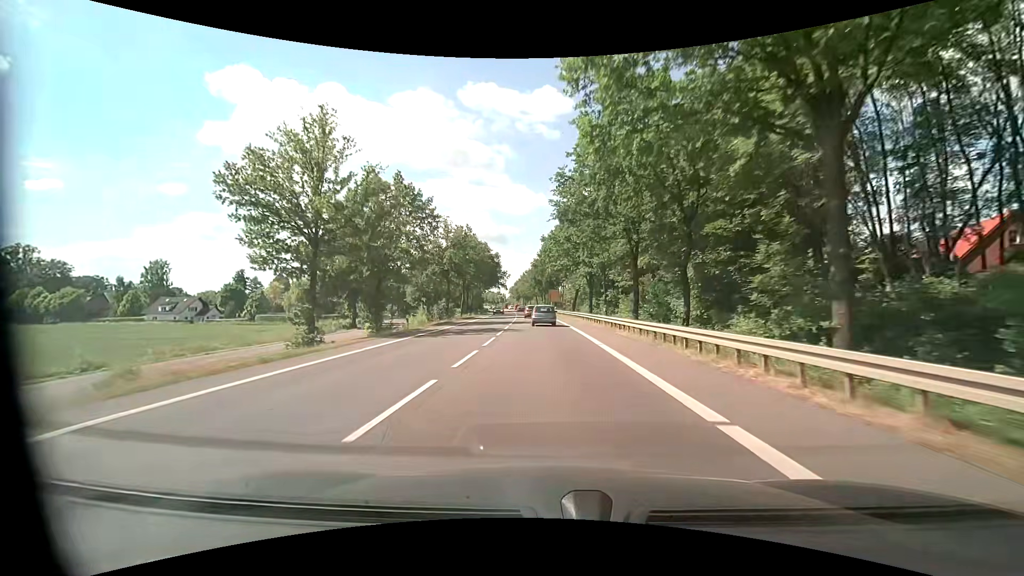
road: primary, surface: asphalt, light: Day
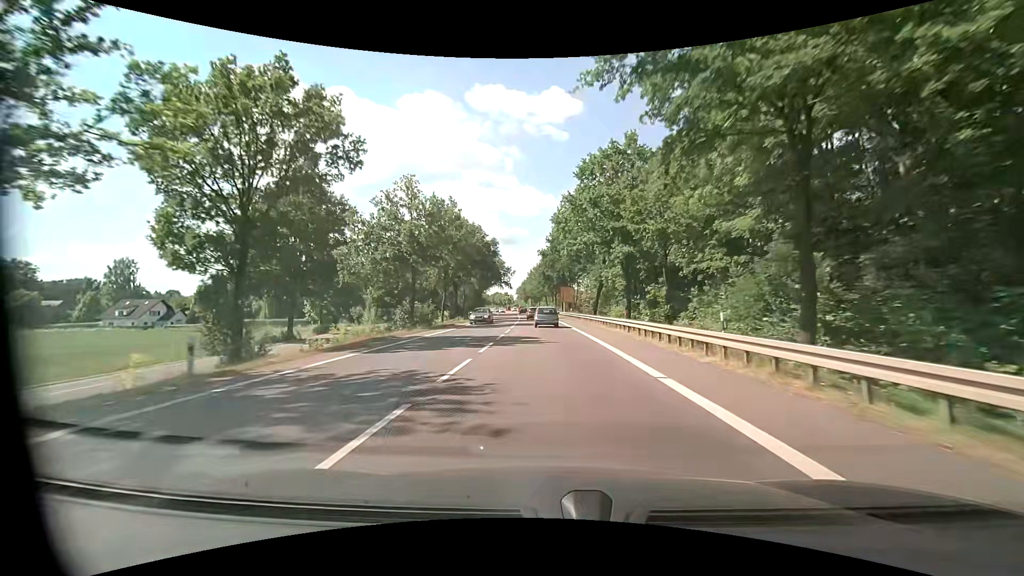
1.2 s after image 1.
(-0.3, +20.2) m; -1°
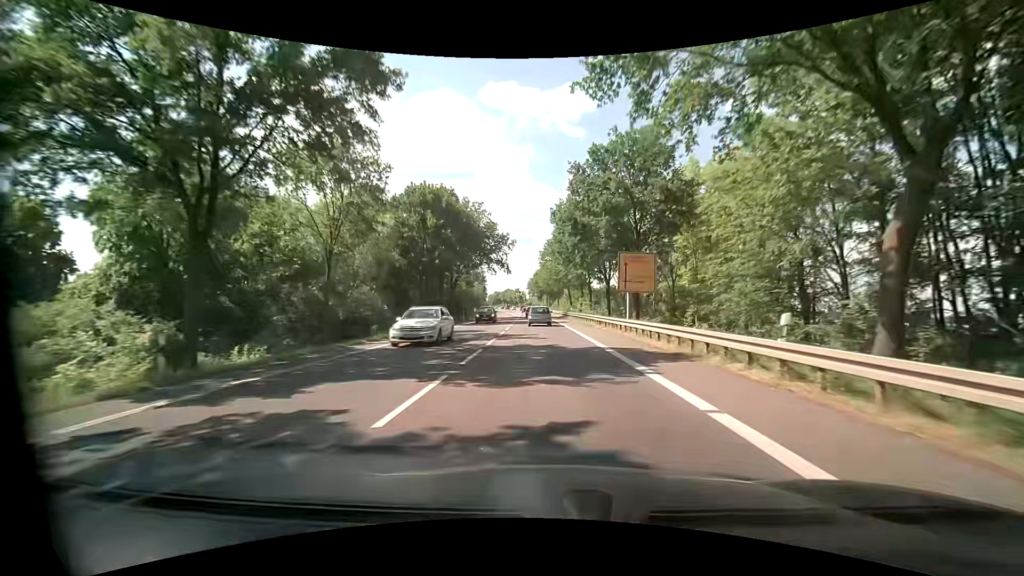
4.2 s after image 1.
(-1.0, +51.3) m; -2°
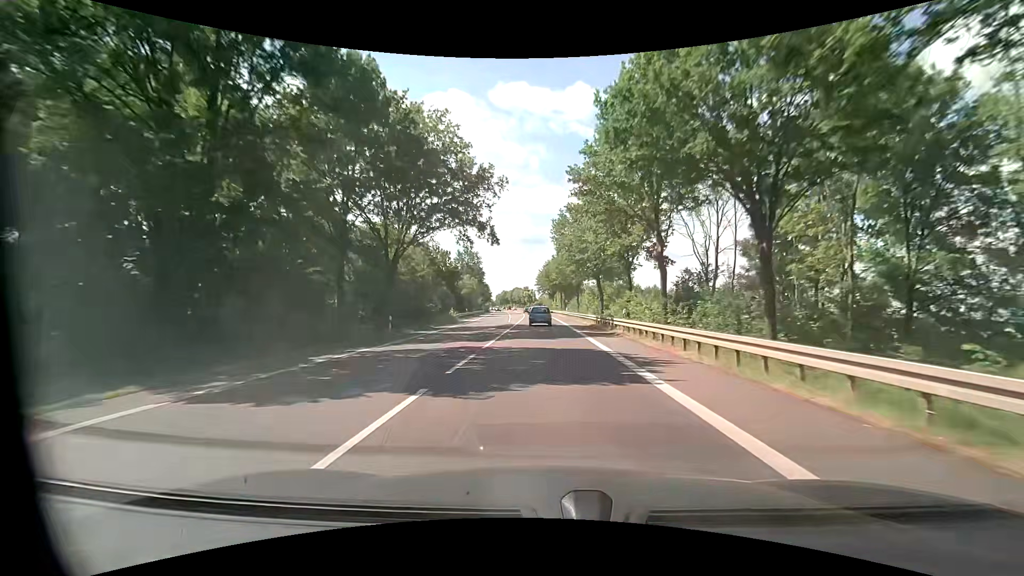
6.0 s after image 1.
(-0.6, +31.6) m; -2°
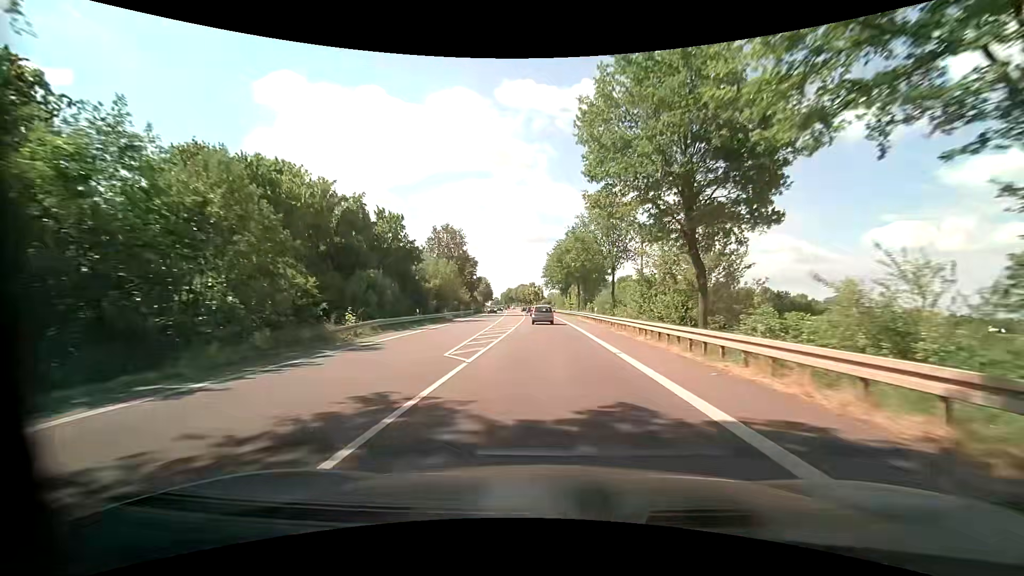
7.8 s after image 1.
(-0.4, +32.4) m; -2°
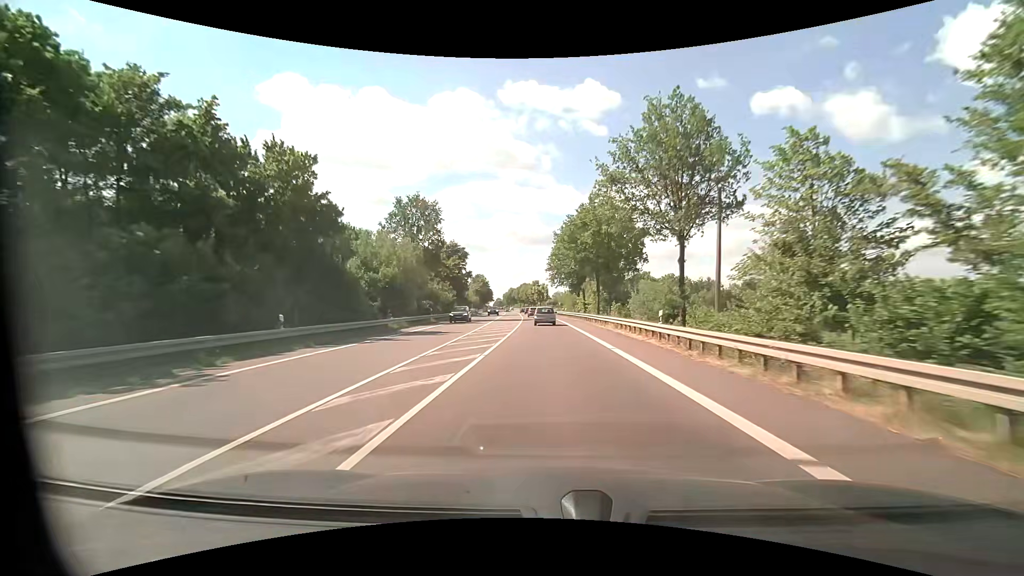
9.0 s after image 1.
(+0.1, +22.0) m; 0°
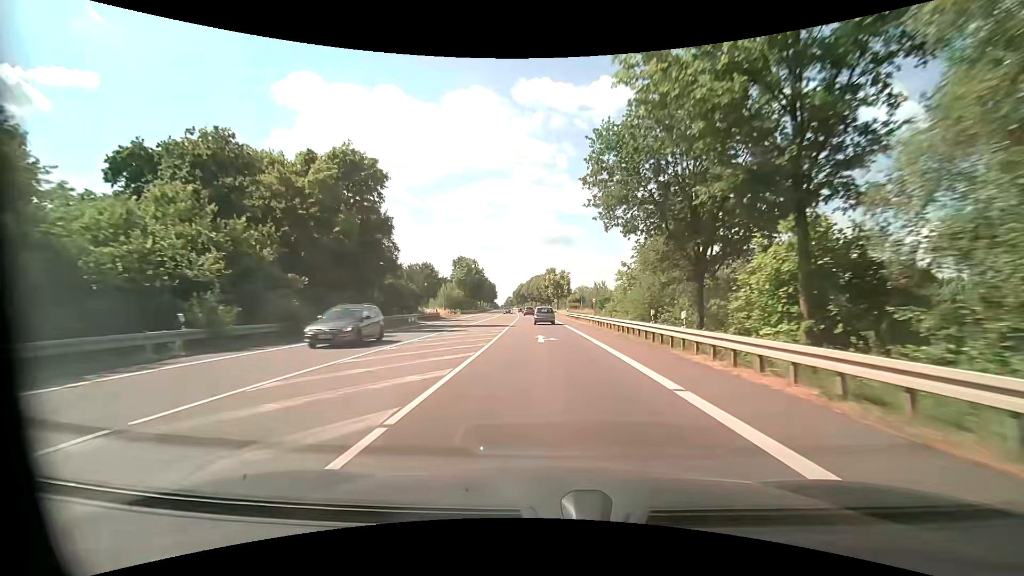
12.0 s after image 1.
(-0.8, +56.5) m; -2°
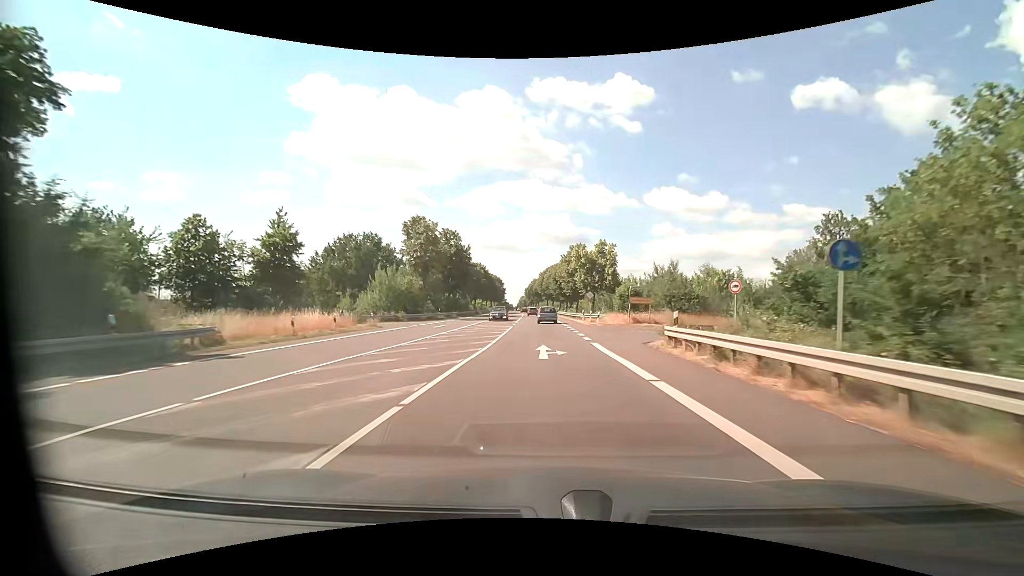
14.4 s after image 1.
(-0.8, +47.2) m; -2°
(0, +10) (0, +20) (0, +30) (0, +40) (-1, +50) (-1, +60) (-1, +70) (-1, +80) (-2, +90) (-2, +100) m
